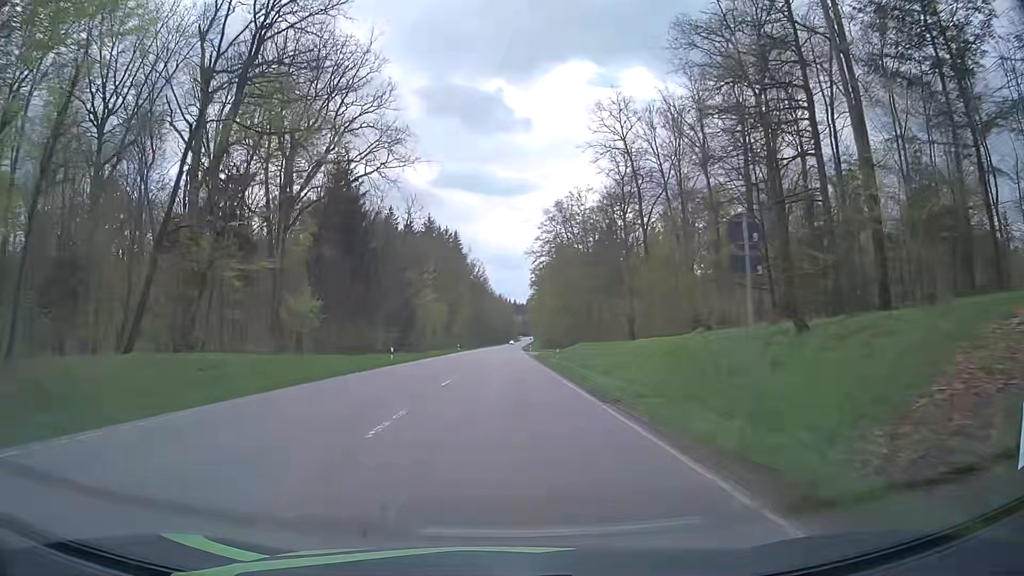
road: secondary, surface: asphalt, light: Day
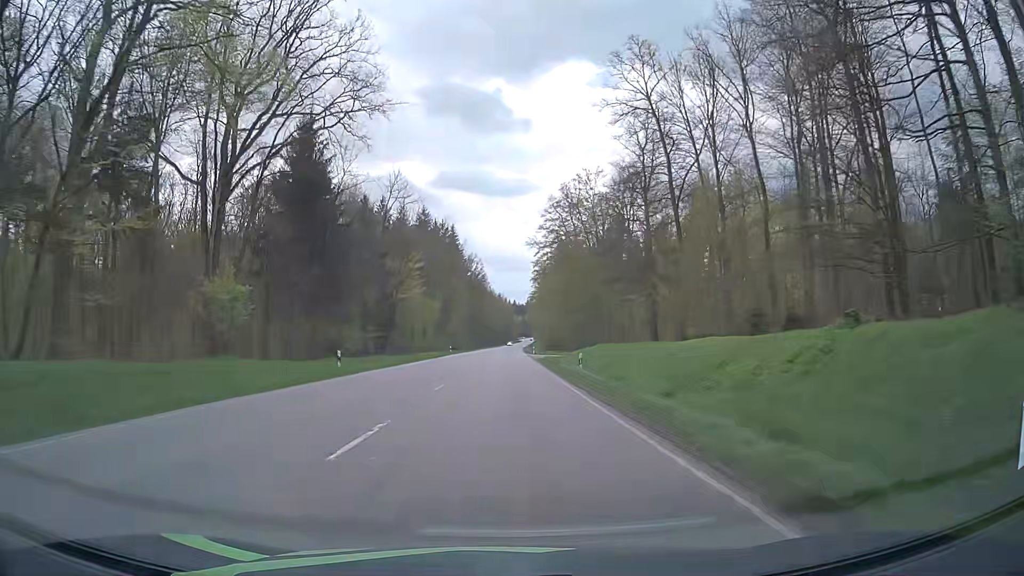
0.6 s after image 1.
(0.0, +13.3) m; 0°
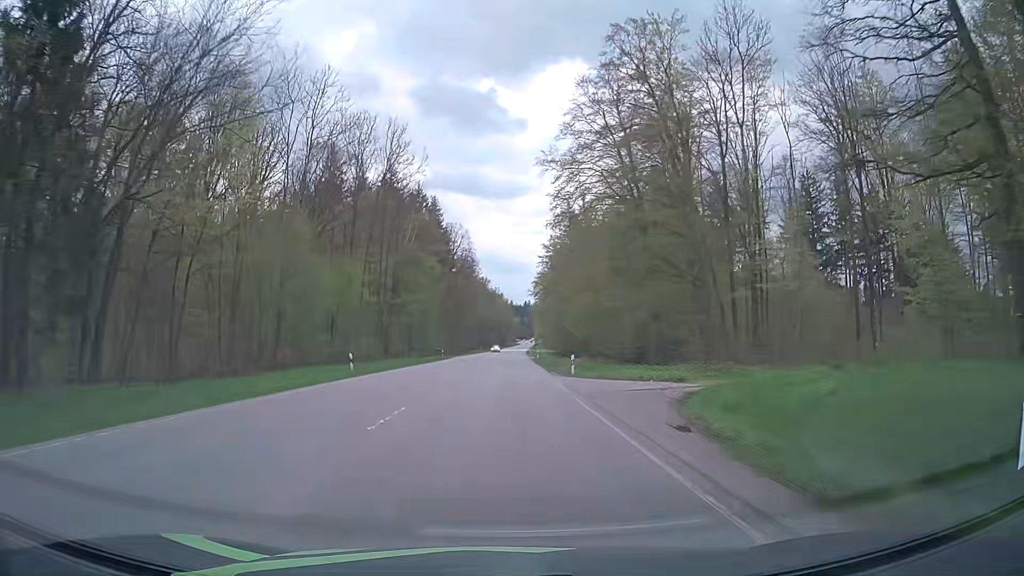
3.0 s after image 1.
(-0.1, +53.5) m; 0°
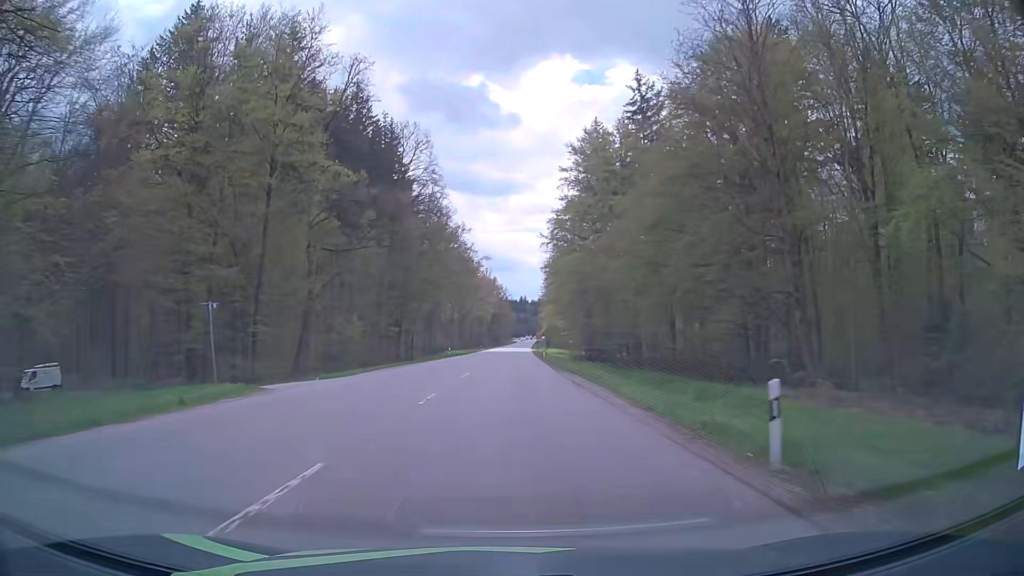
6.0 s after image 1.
(+0.1, +67.5) m; 0°
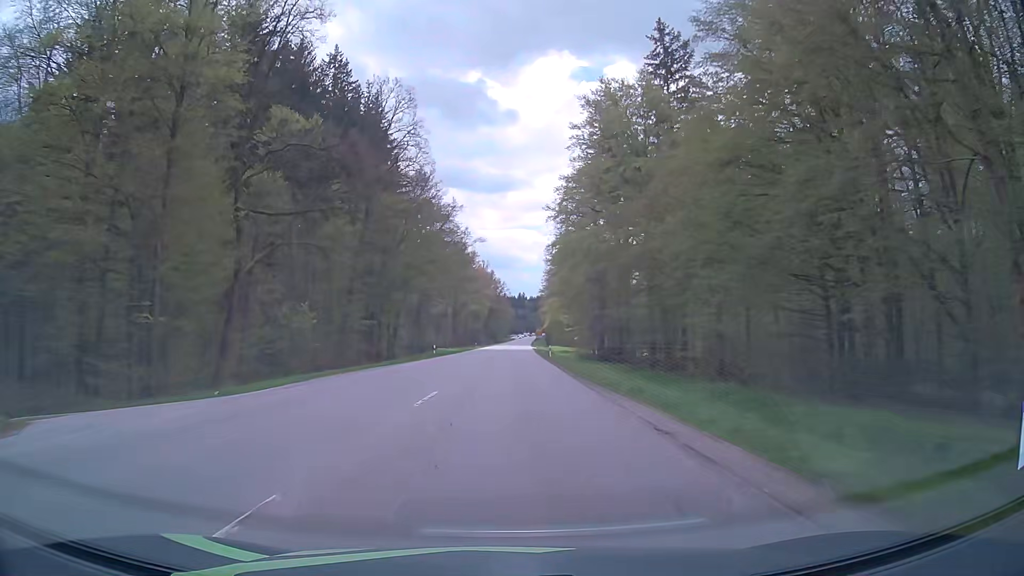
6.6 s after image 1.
(+0.1, +13.6) m; 0°
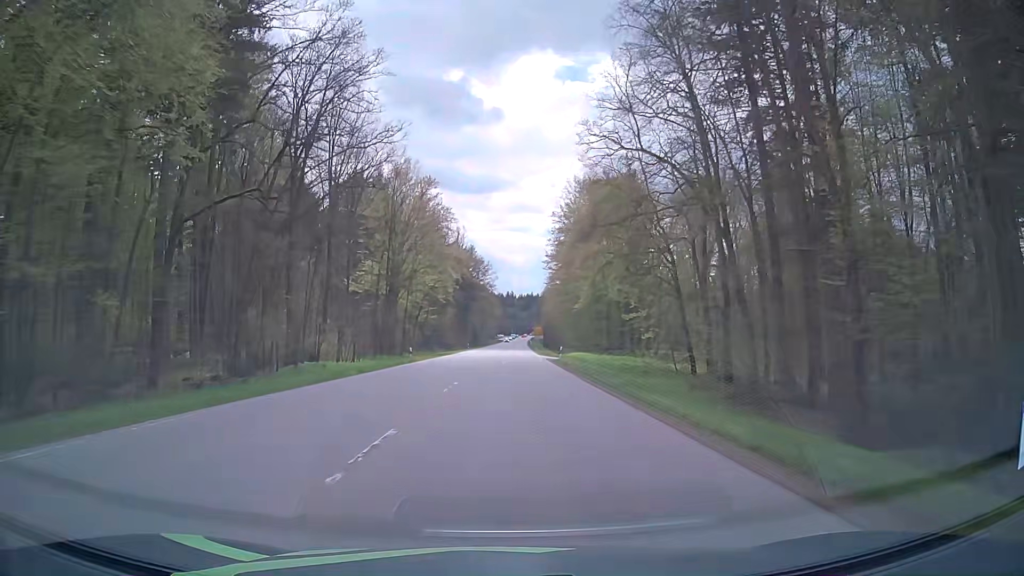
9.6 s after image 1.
(+0.7, +67.8) m; +1°
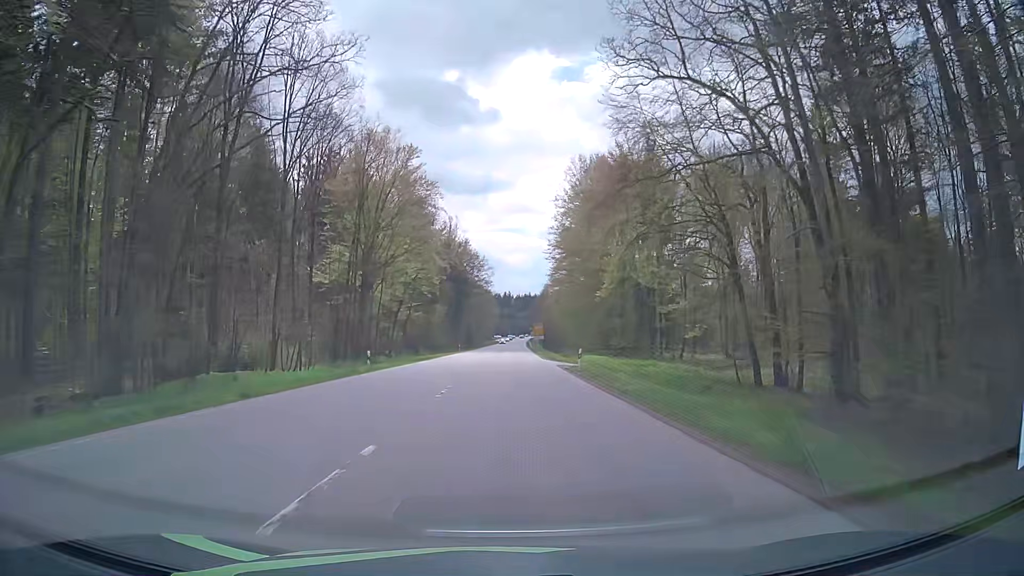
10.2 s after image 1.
(+0.1, +13.5) m; 0°
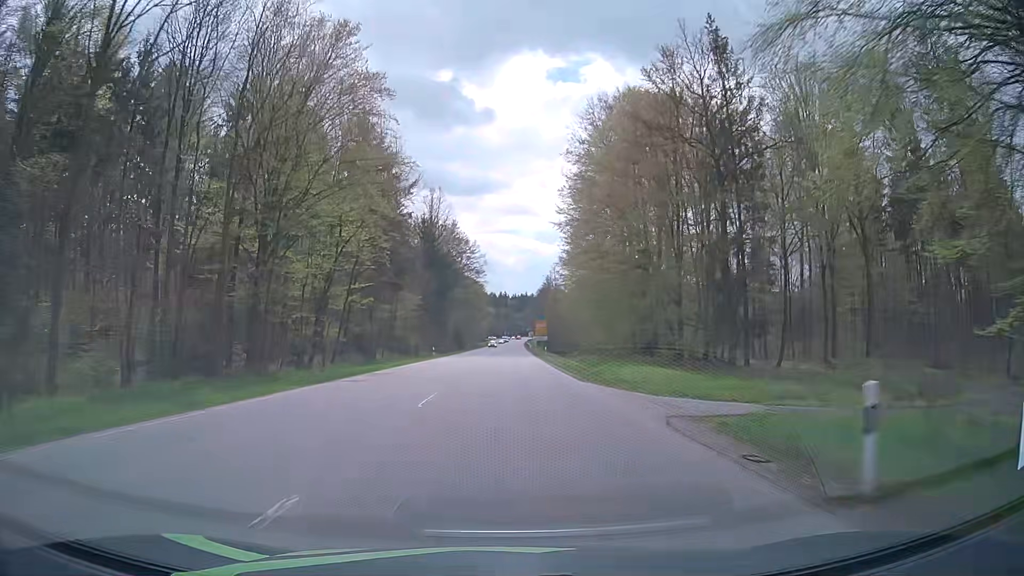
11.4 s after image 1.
(+0.2, +27.0) m; +1°
(0, +10) (0, +20) (0, +30) (0, +40) (0, +50) (0, +60) (0, +70) (0, +80) (0, +90) (0, +100) m
